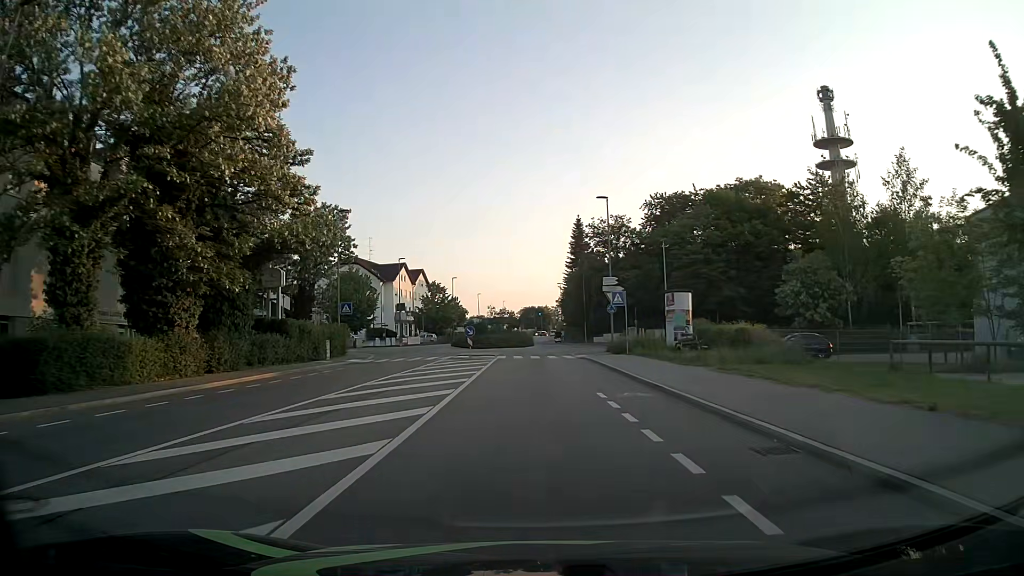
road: tertiary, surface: asphalt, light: Day
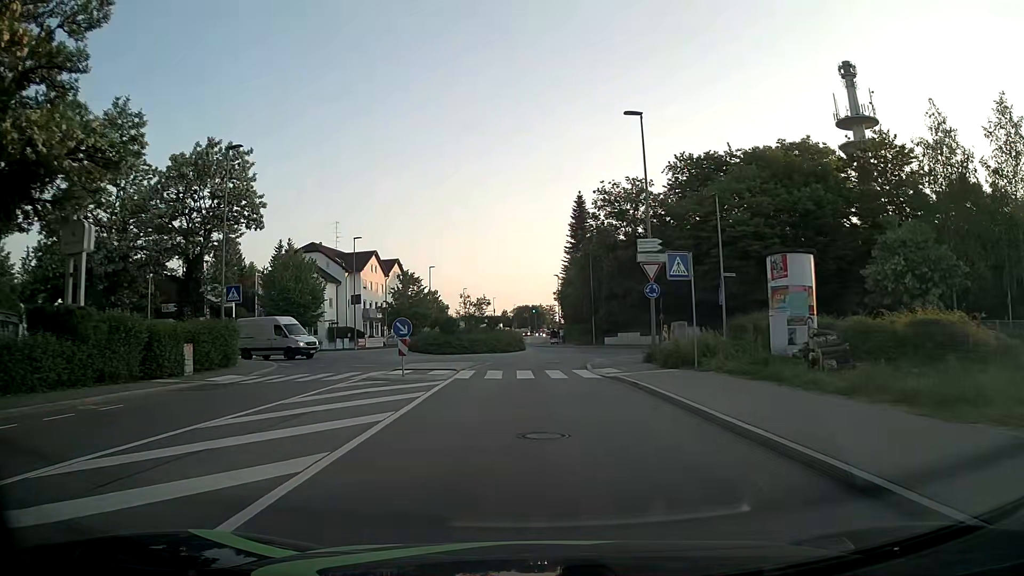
(0.0, +17.1) m; 0°
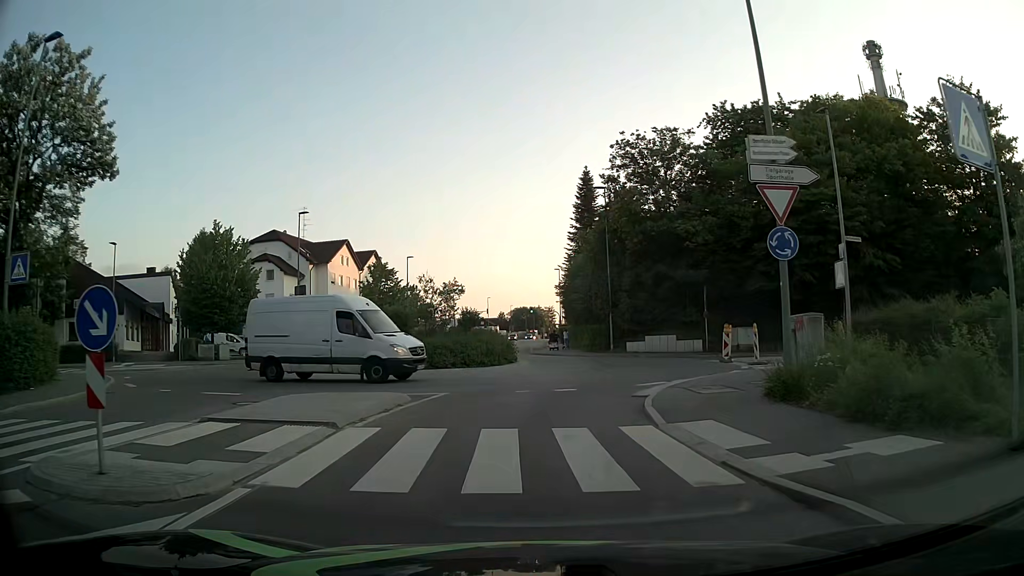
(-0.1, +13.9) m; -1°
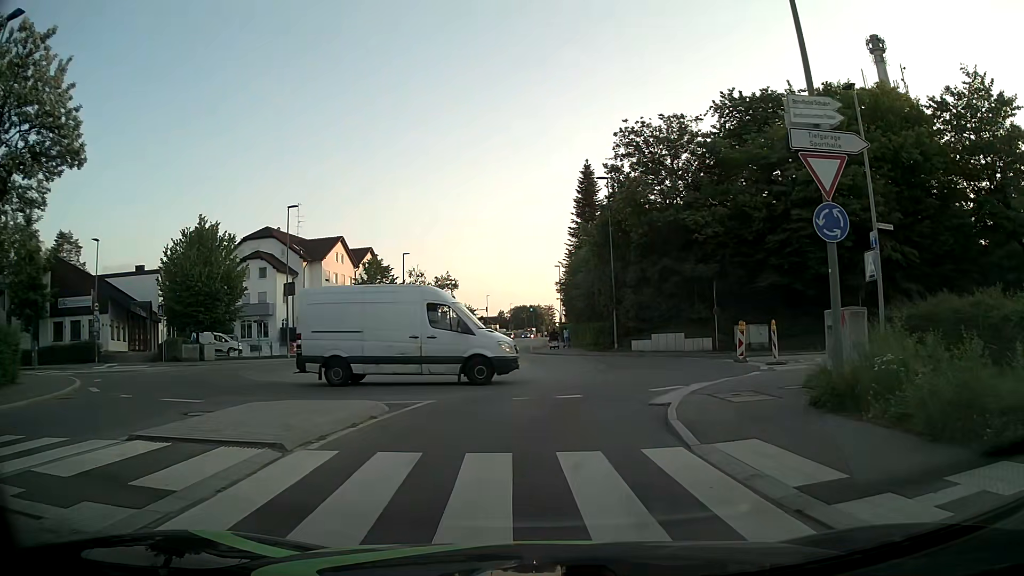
(0.0, +2.1) m; 0°
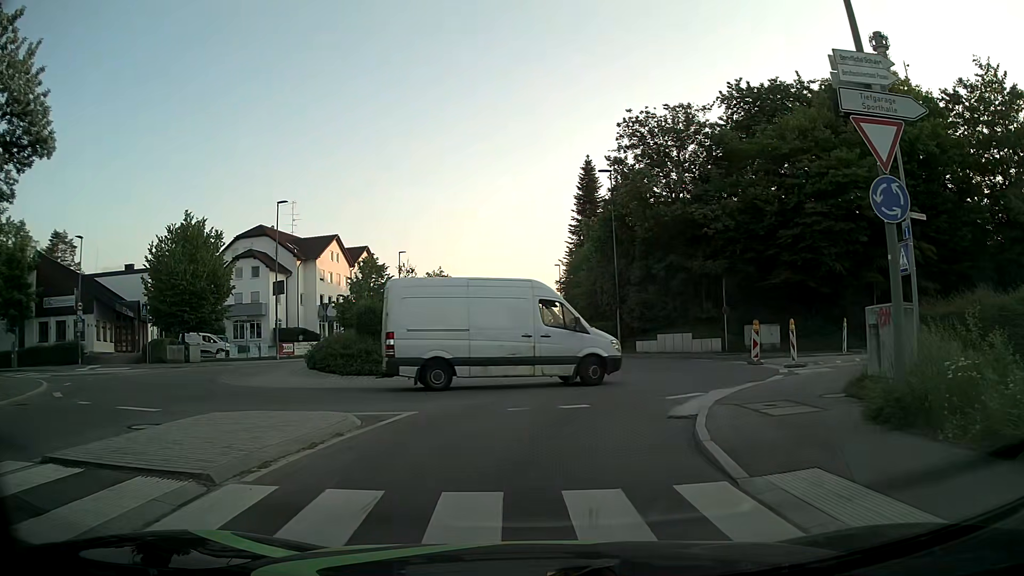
(0.0, +1.9) m; -1°
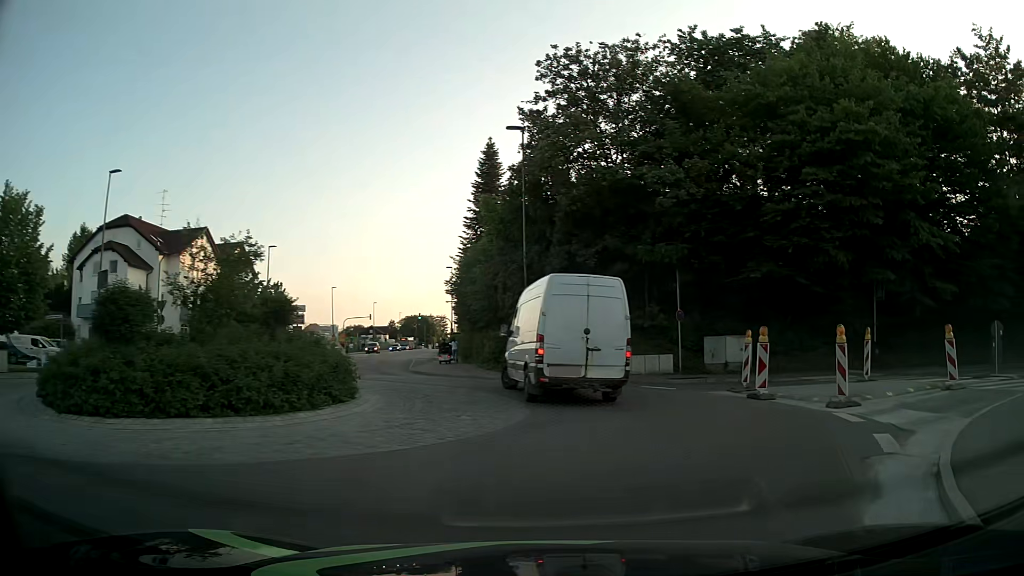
(+0.6, +10.4) m; +10°
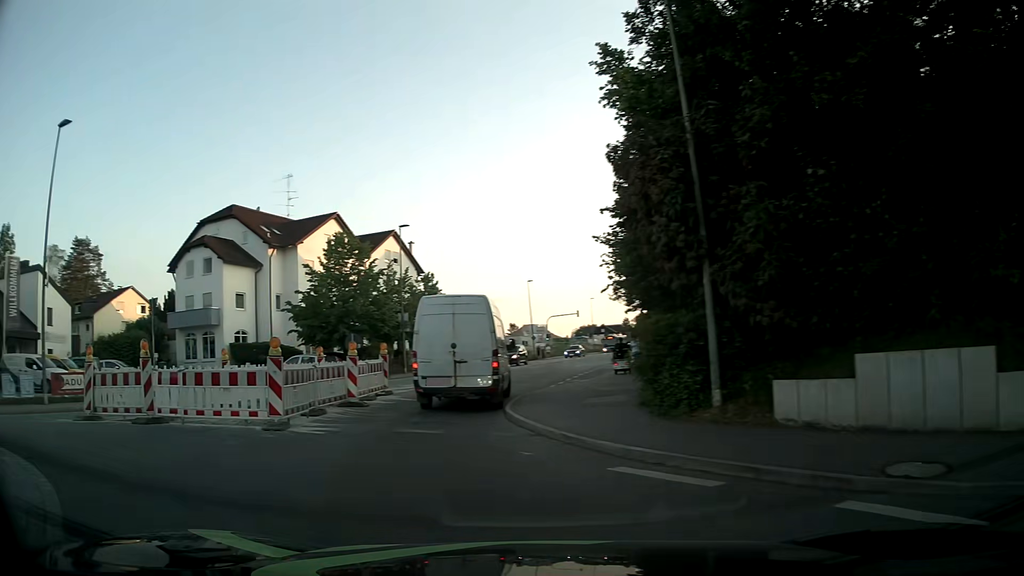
(+1.4, +16.8) m; -21°
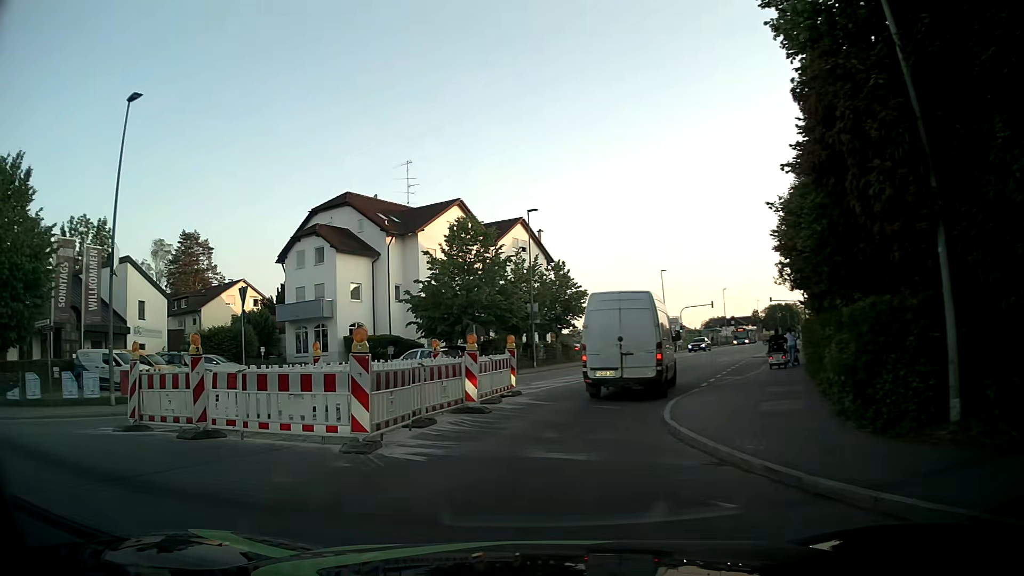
(-0.3, +3.1) m; -12°
(0, +10) (+3, +20) (+7, +29) (+11, +38) (+15, +47) (+19, +56) (+23, +65) (+28, +74) (+32, +83) (+36, +92) m
